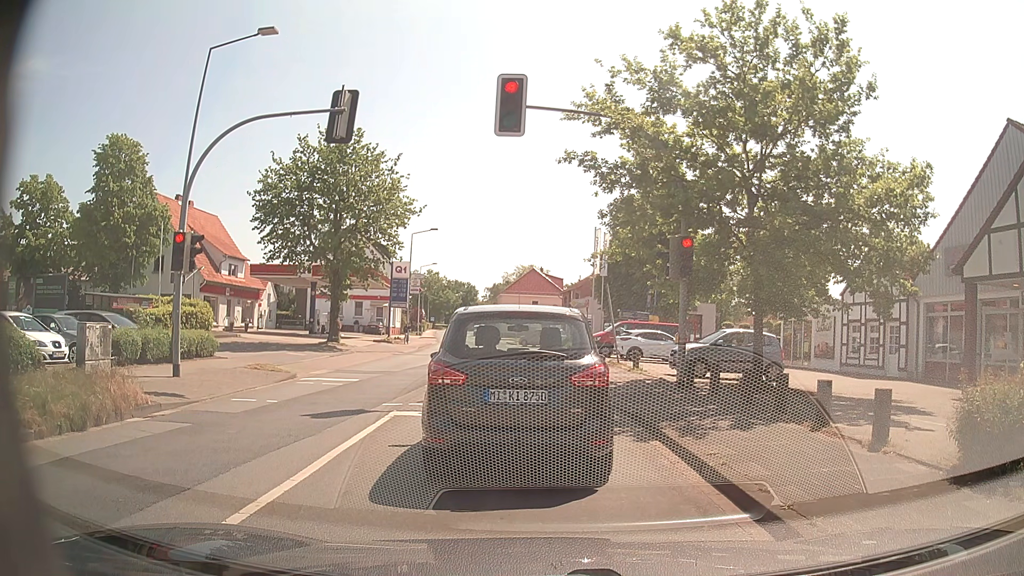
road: secondary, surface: asphalt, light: Day
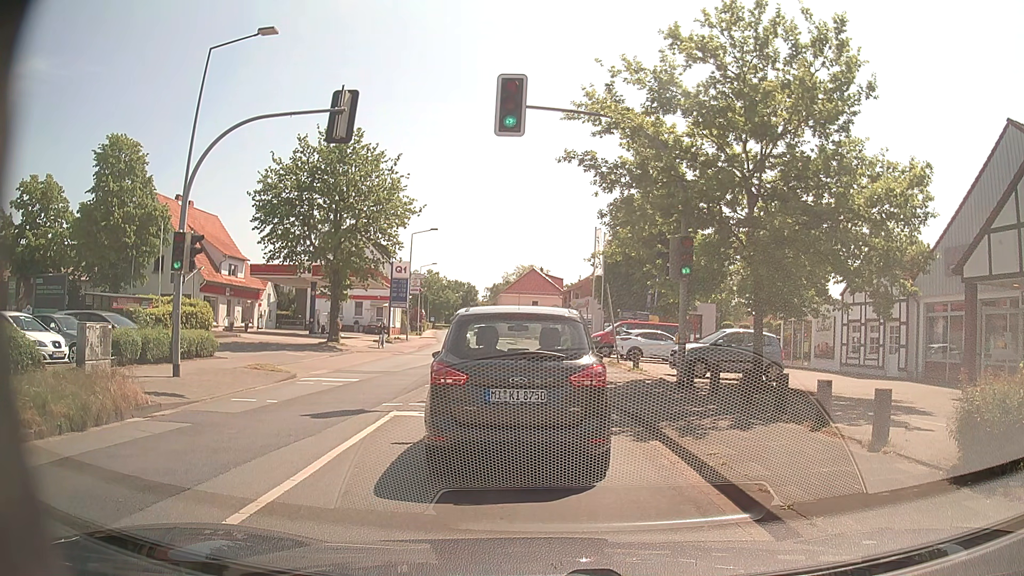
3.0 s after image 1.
(0.0, 0.0) m; 0°
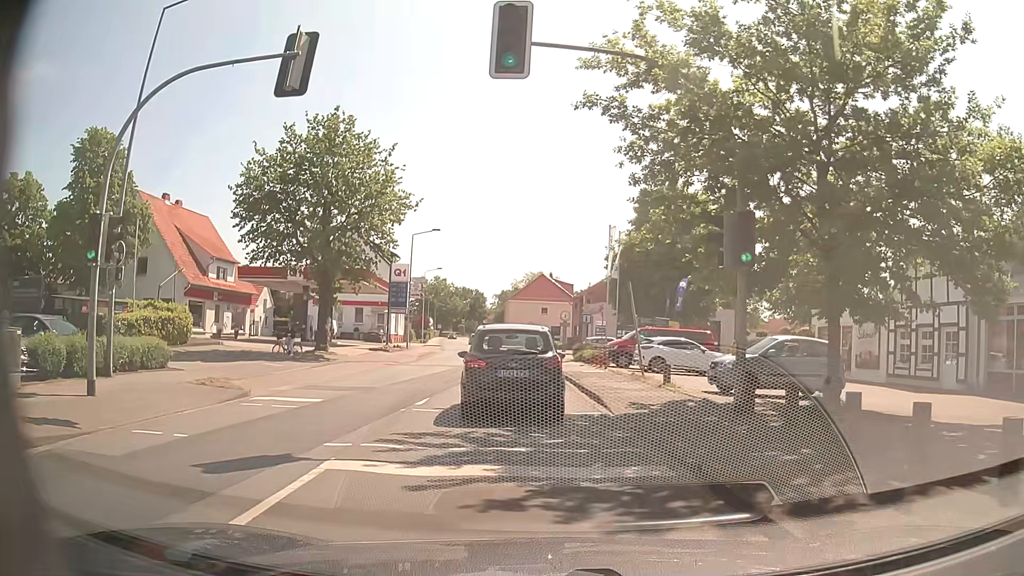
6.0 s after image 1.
(-0.1, +4.2) m; -2°
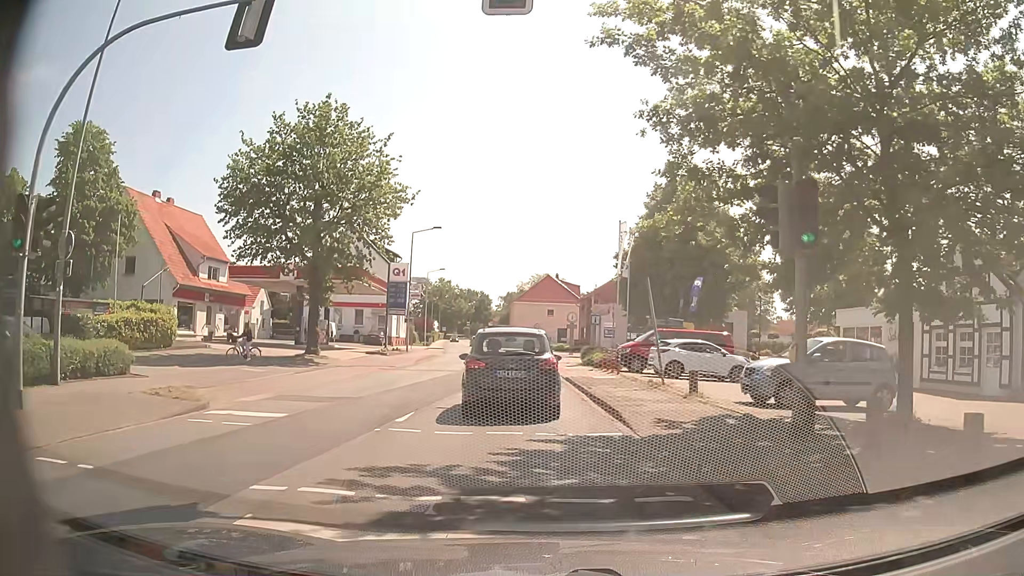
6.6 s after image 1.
(0.0, +2.6) m; -1°
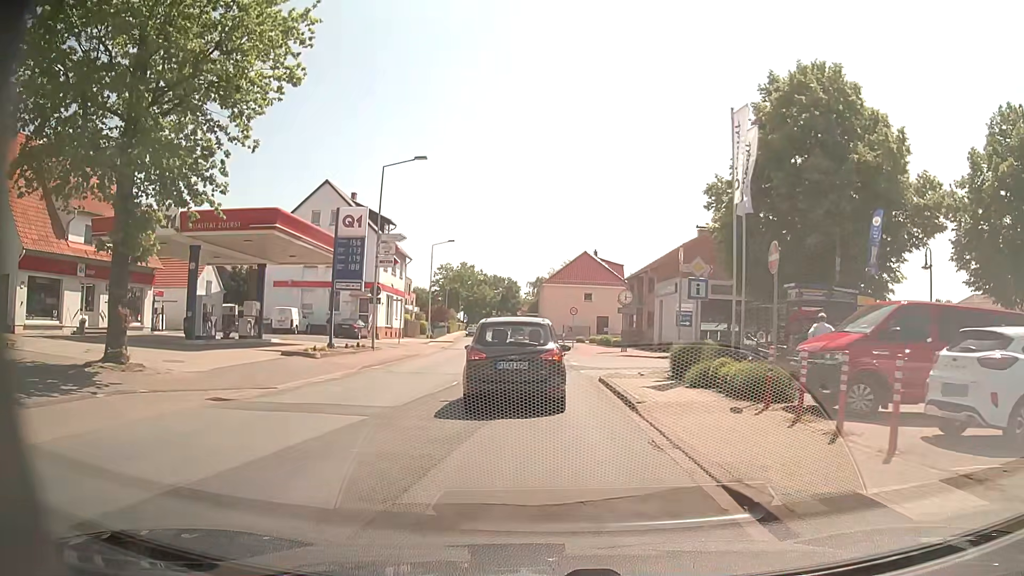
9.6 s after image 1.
(-0.3, +18.9) m; -3°
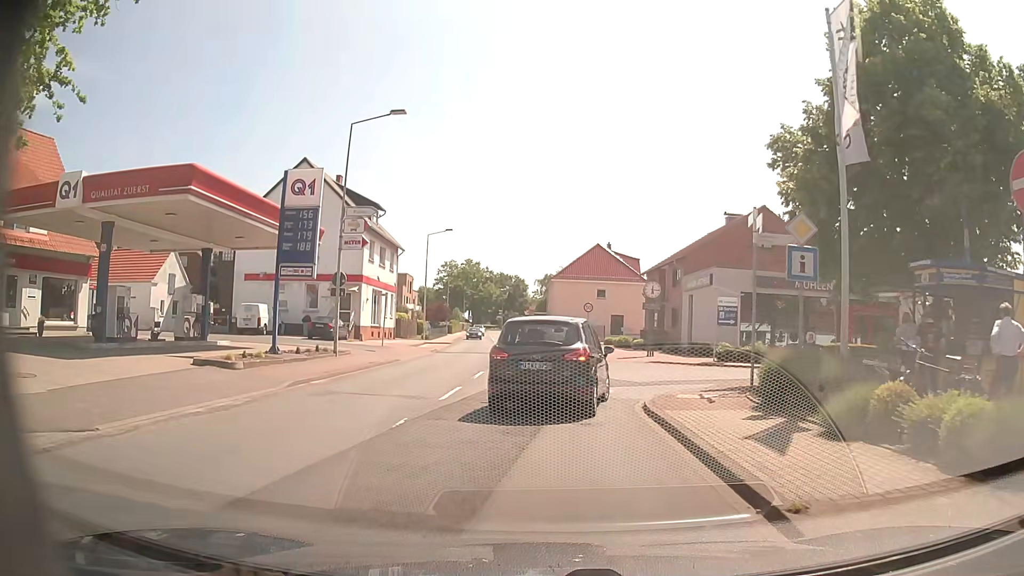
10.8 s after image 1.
(0.0, +7.1) m; +1°
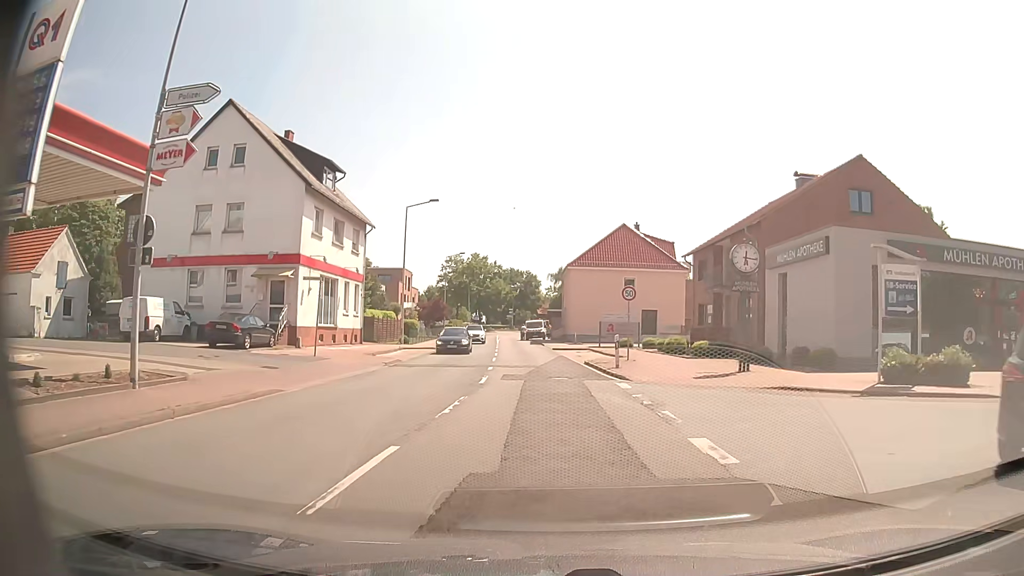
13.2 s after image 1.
(-0.3, +14.7) m; -1°
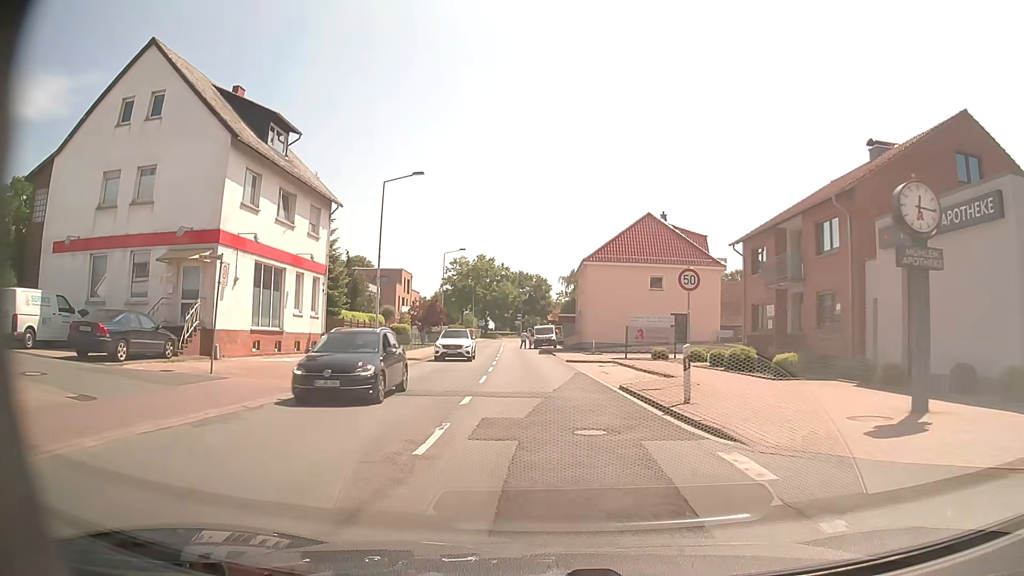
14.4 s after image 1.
(-0.2, +9.8) m; -1°
(0, +10) (0, +20) (-1, +30) (-2, +40) (-2, +50) (-3, +60) (-4, +70) (-3, +80) (-3, +90) (-3, +100) m
